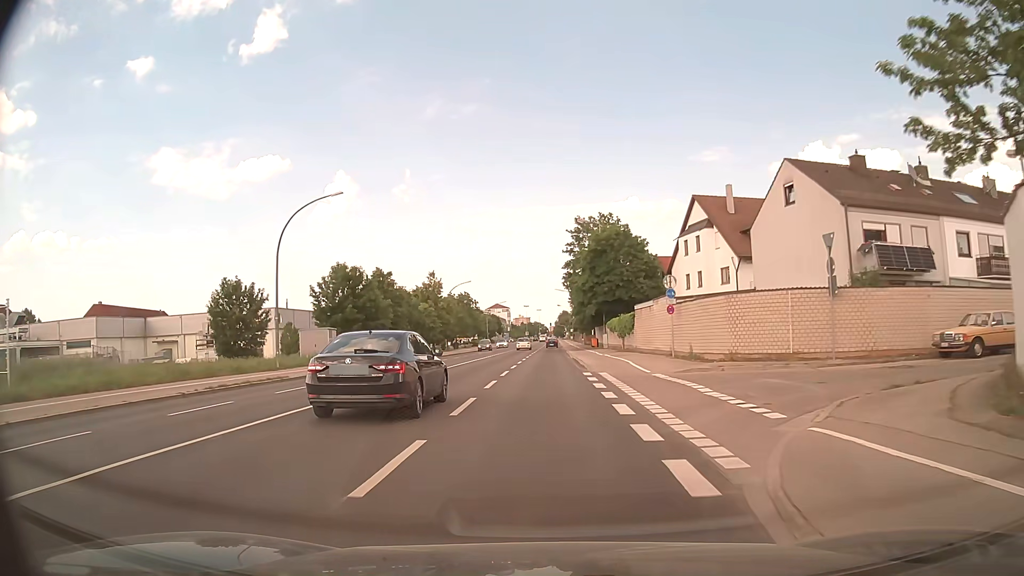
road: secondary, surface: asphalt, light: Day
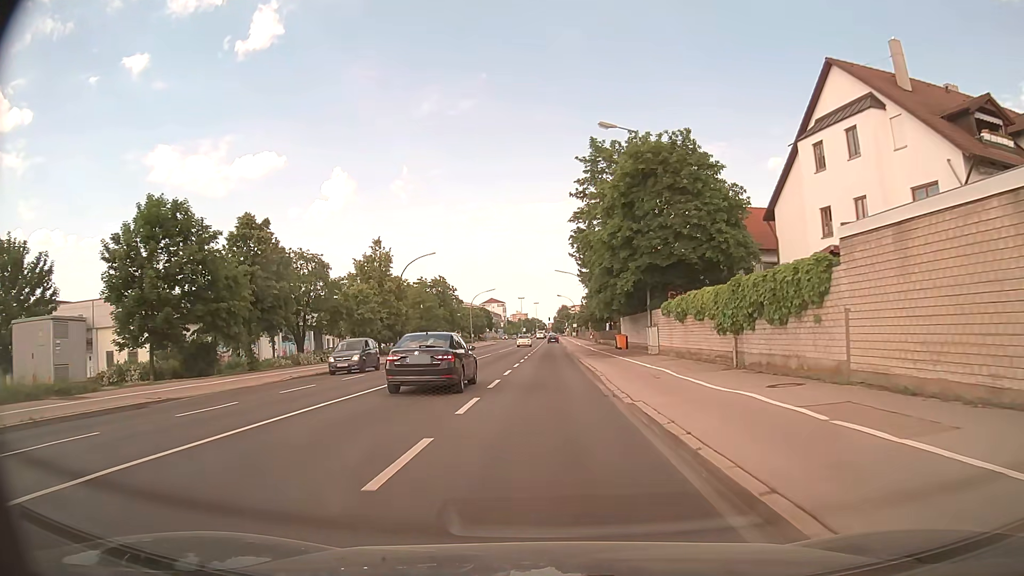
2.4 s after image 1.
(0.0, +29.9) m; 0°
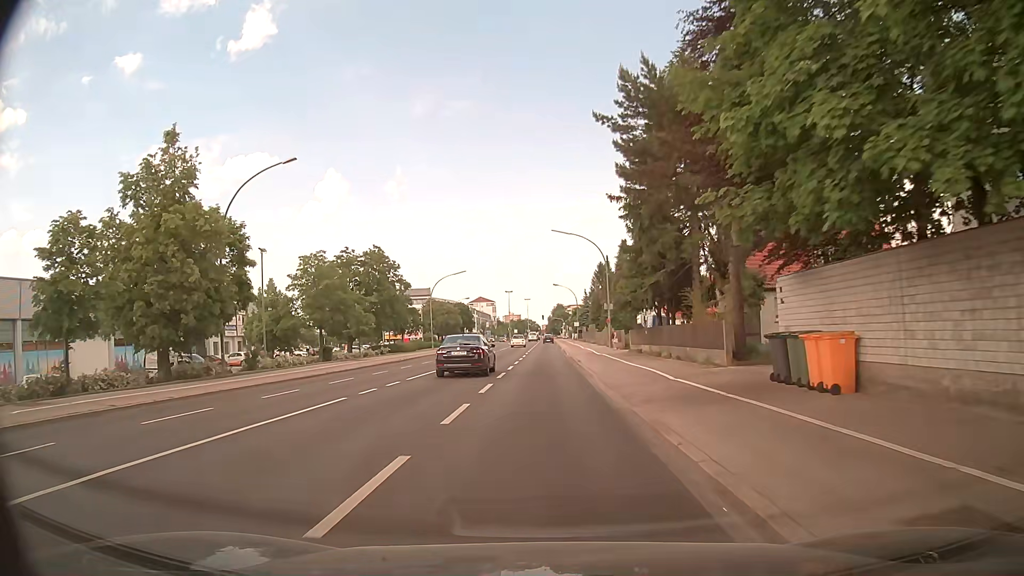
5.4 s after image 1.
(+0.1, +37.3) m; +1°
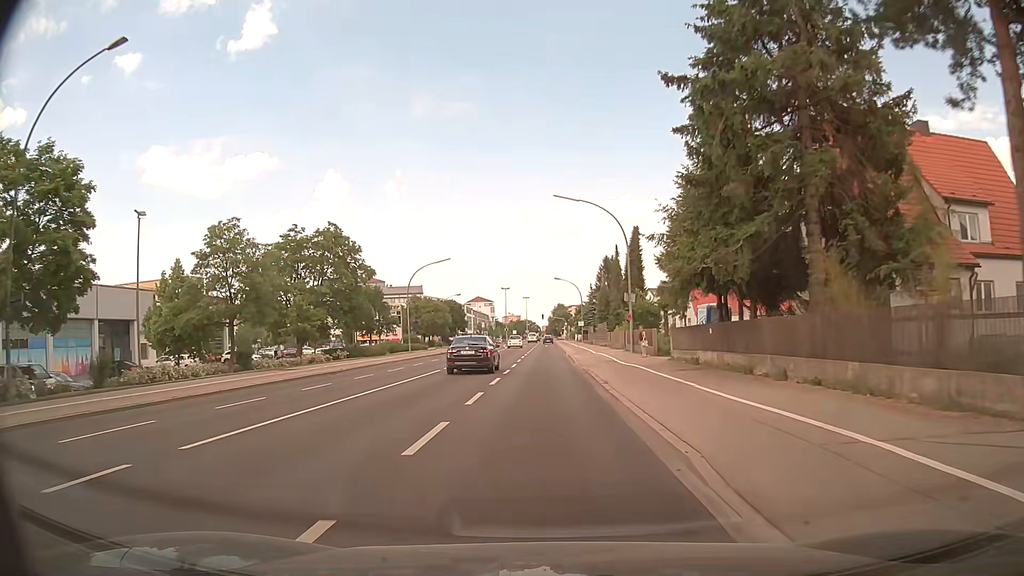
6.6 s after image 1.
(-0.1, +14.8) m; 0°
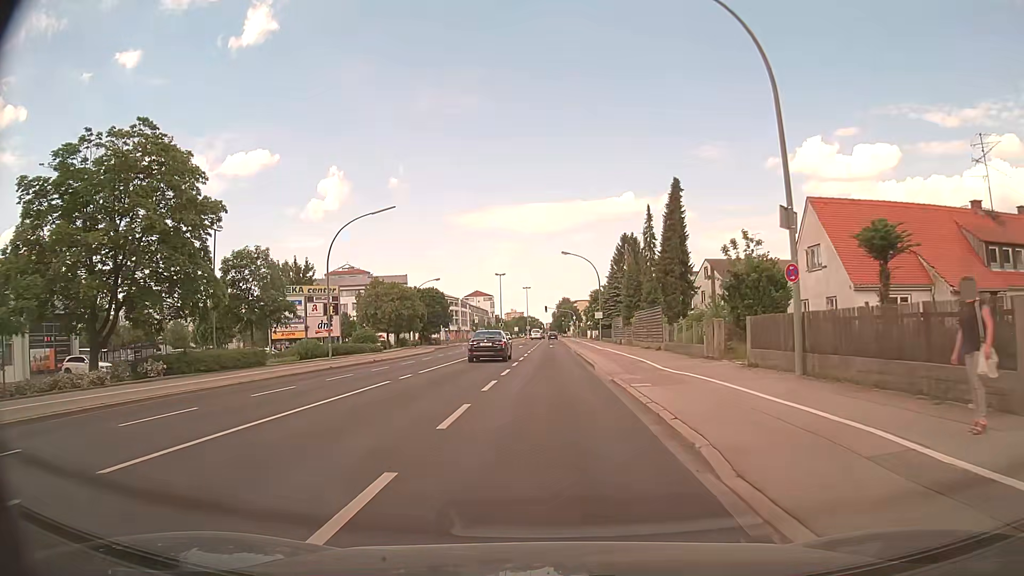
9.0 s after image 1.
(-0.3, +28.3) m; -1°
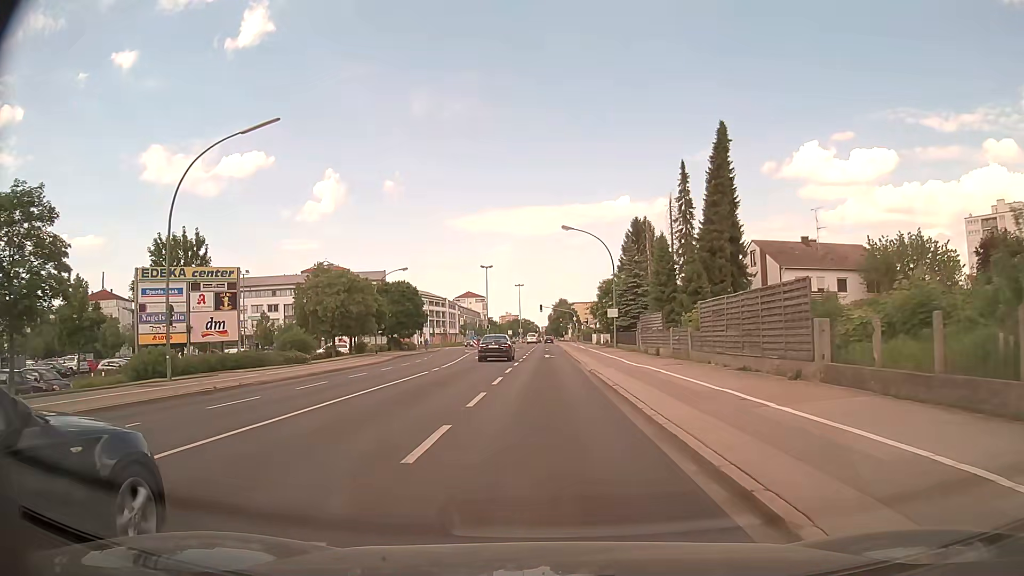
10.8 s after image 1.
(0.0, +20.2) m; 0°
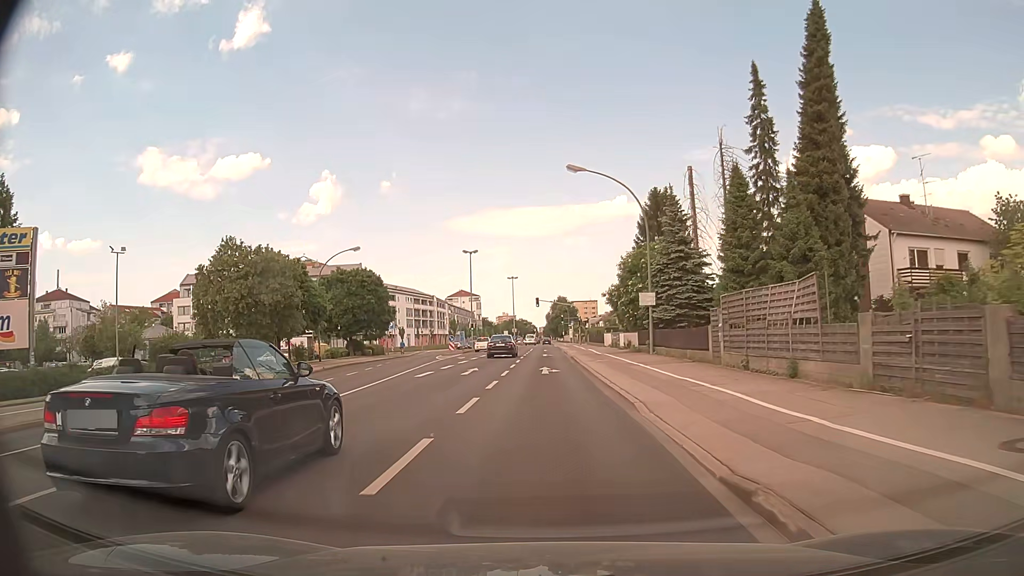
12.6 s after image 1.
(-0.1, +19.5) m; 0°
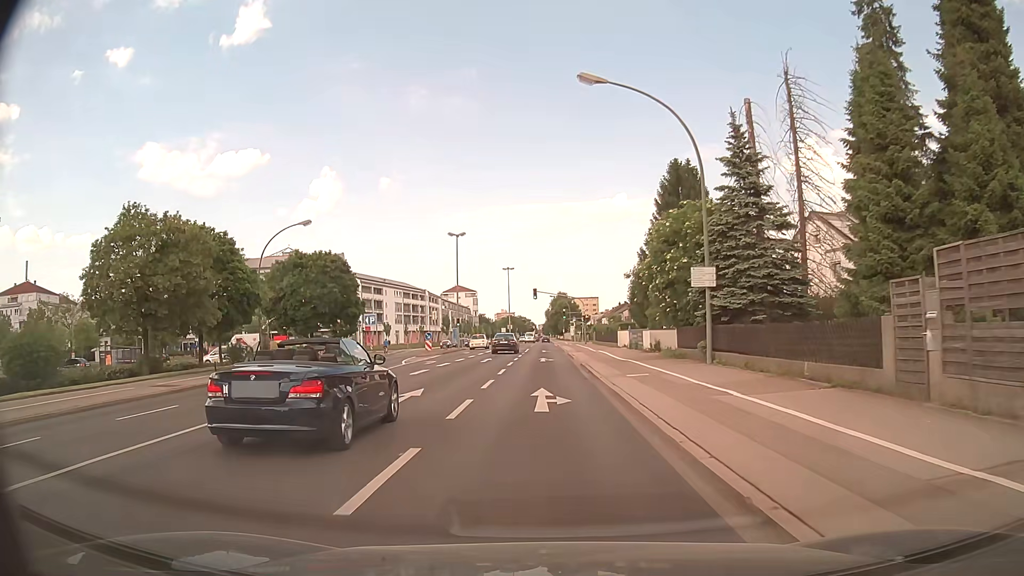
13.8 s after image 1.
(0.0, +12.7) m; 0°
(0, +10) (0, +20) (0, +30) (0, +40) (0, +50) (0, +60) (0, +70) (0, +80) (+3, +89) (+11, +95) m
